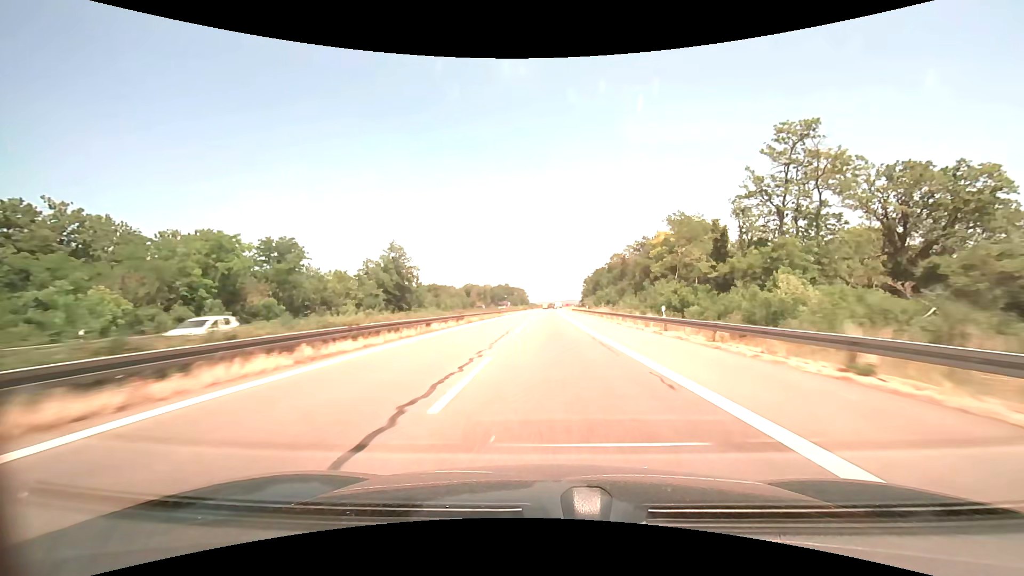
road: motorway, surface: asphalt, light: Day
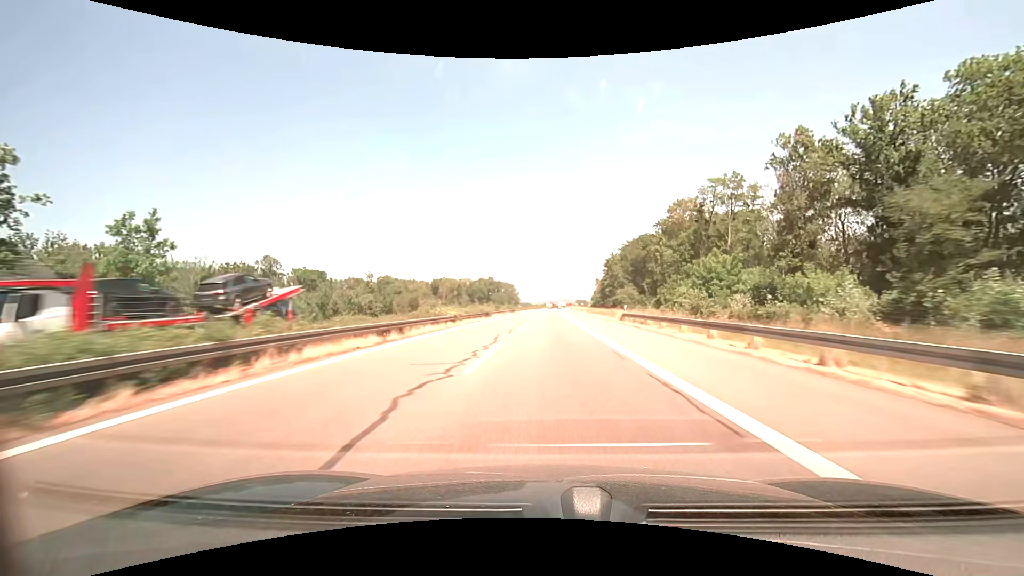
(+0.5, +87.2) m; +1°
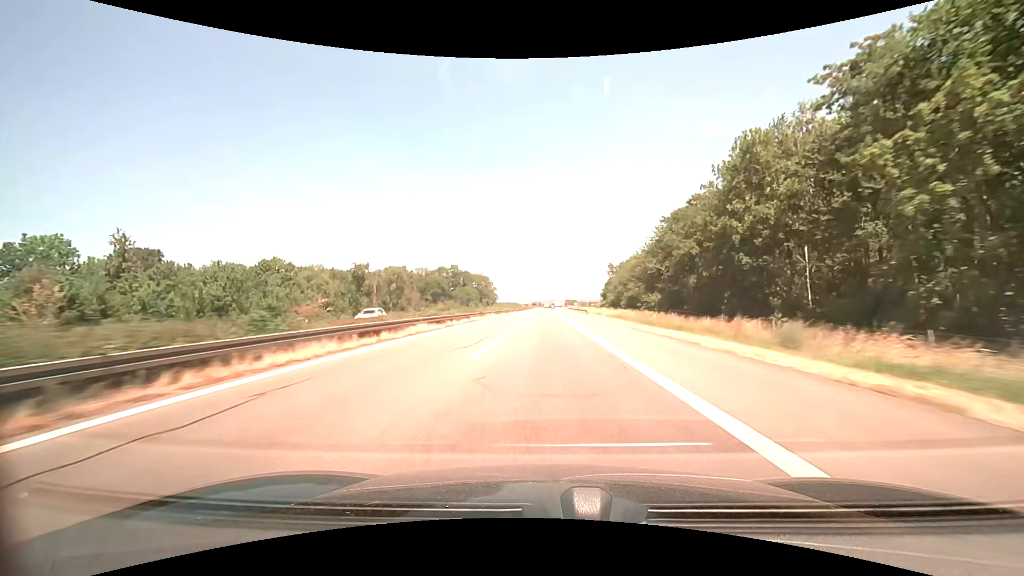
(+0.9, +87.1) m; +1°
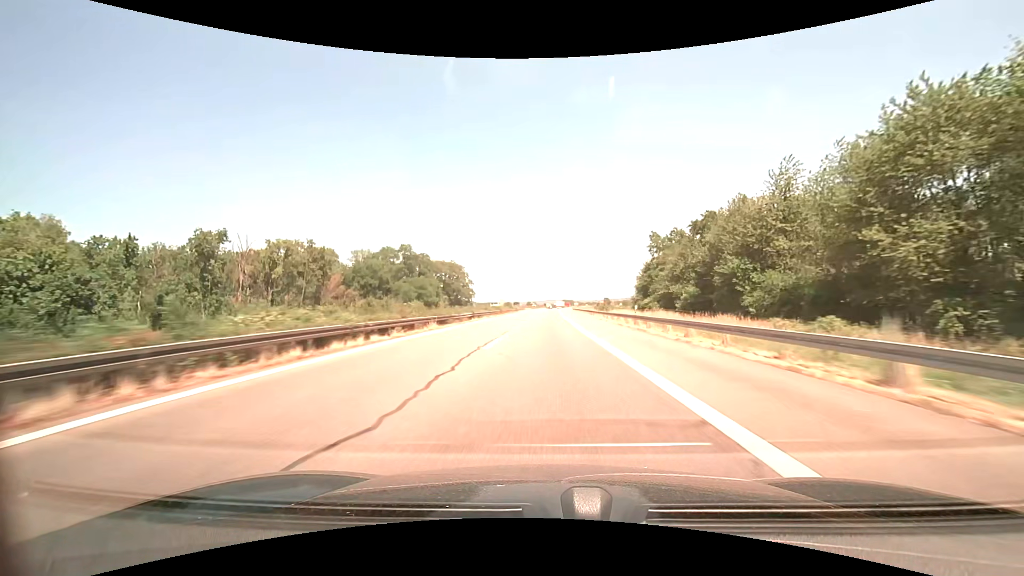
(+0.2, +69.6) m; 0°
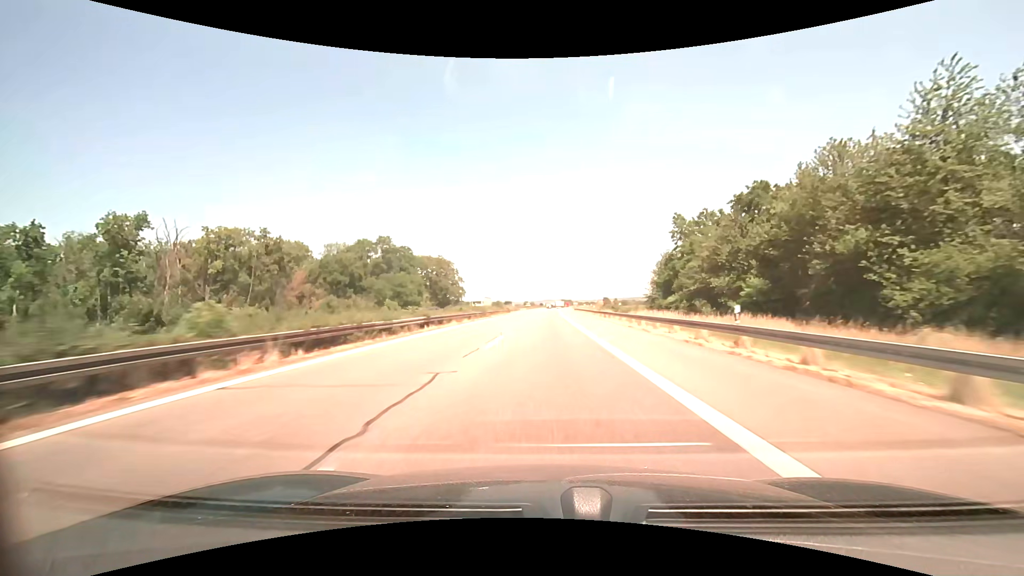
(0.0, +17.4) m; 0°
(0, +10) (0, +20) (0, +30) (0, +40) (0, +50) (0, +60) (0, +70) (+1, +80) (+1, +90) (+1, +100) m
